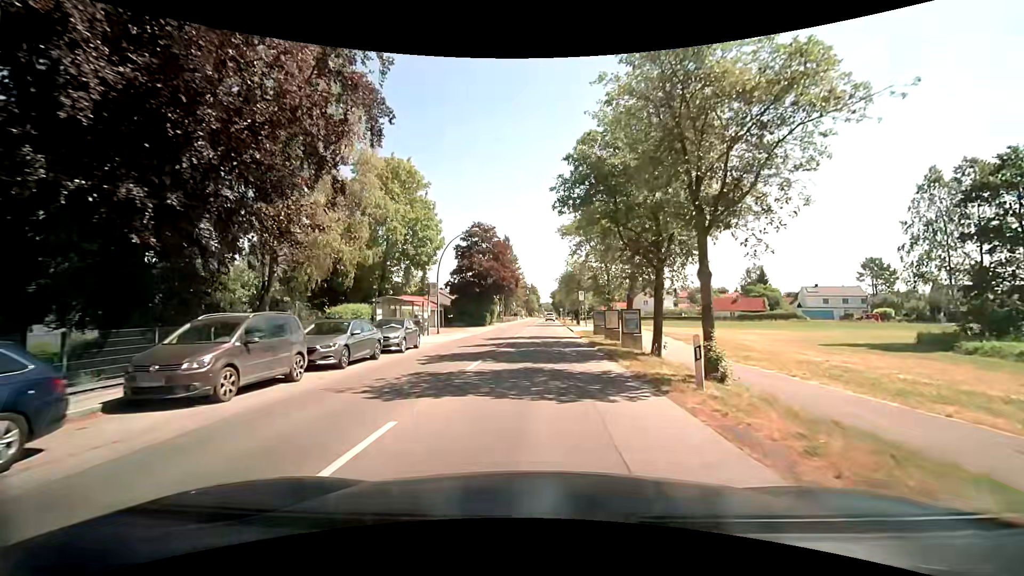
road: tertiary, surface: asphalt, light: Day
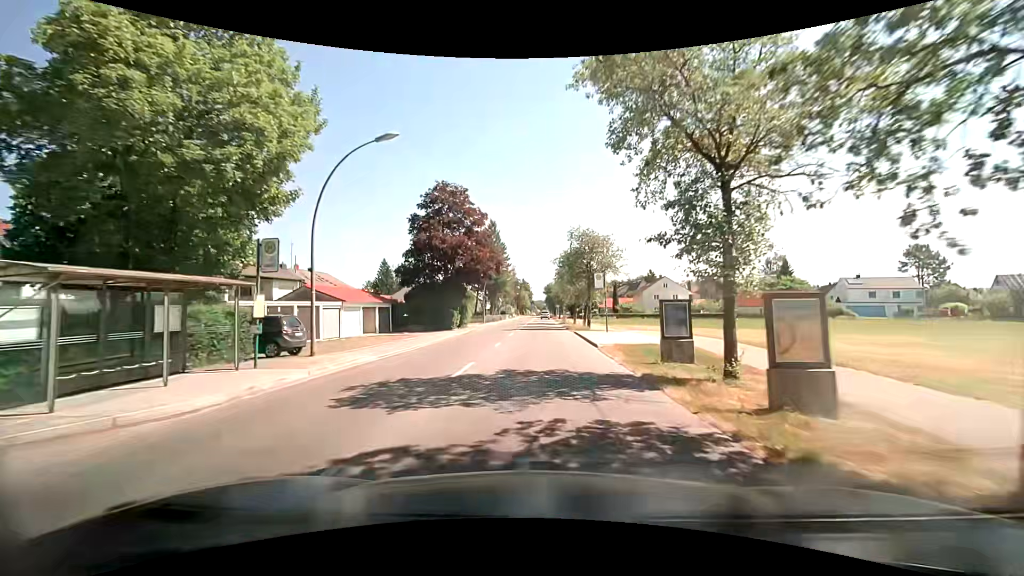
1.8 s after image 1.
(+0.4, +19.9) m; +2°
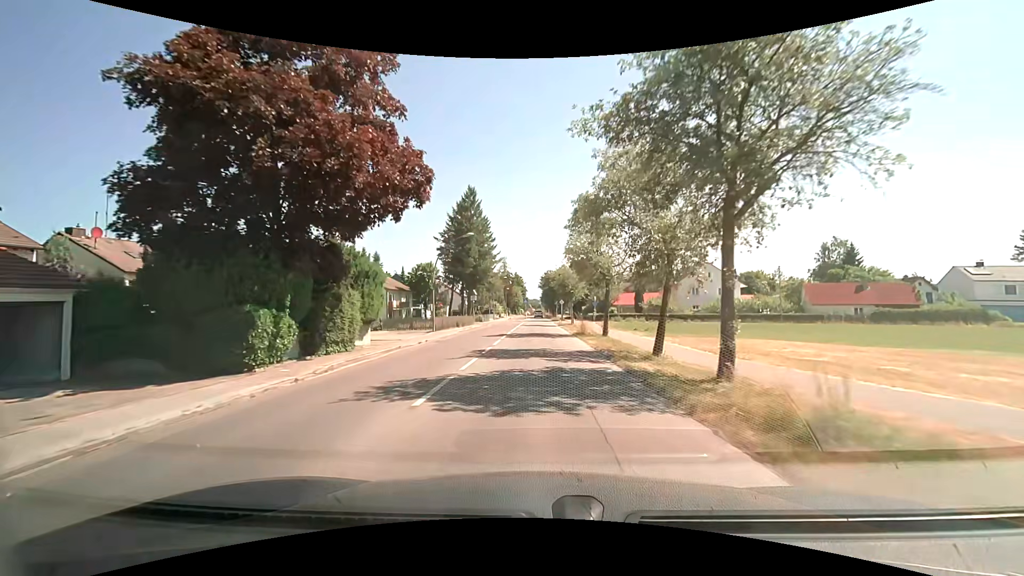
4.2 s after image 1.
(-0.1, +30.0) m; +1°
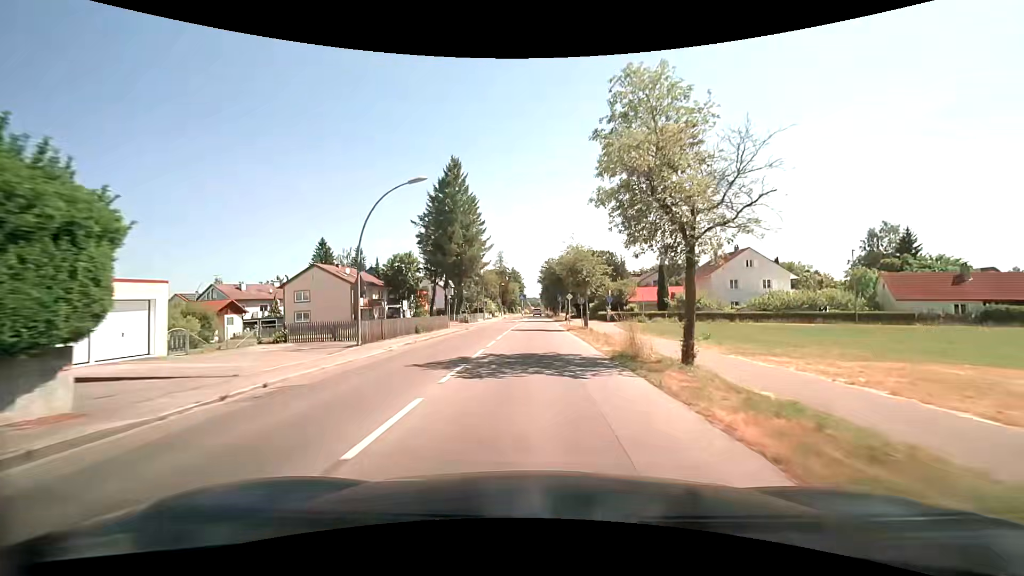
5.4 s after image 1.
(-0.2, +15.6) m; 0°
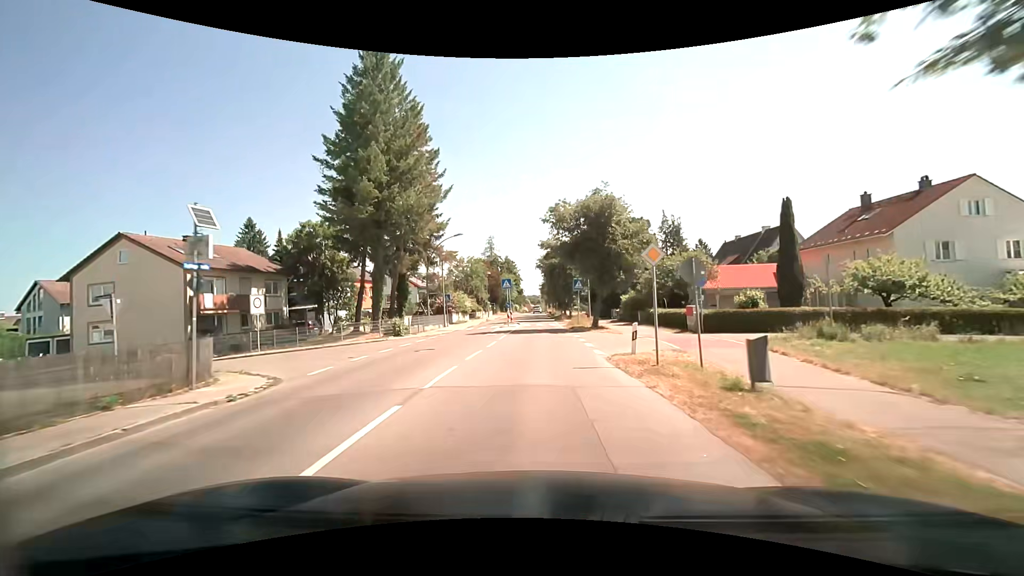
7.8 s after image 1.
(-0.2, +32.2) m; -1°
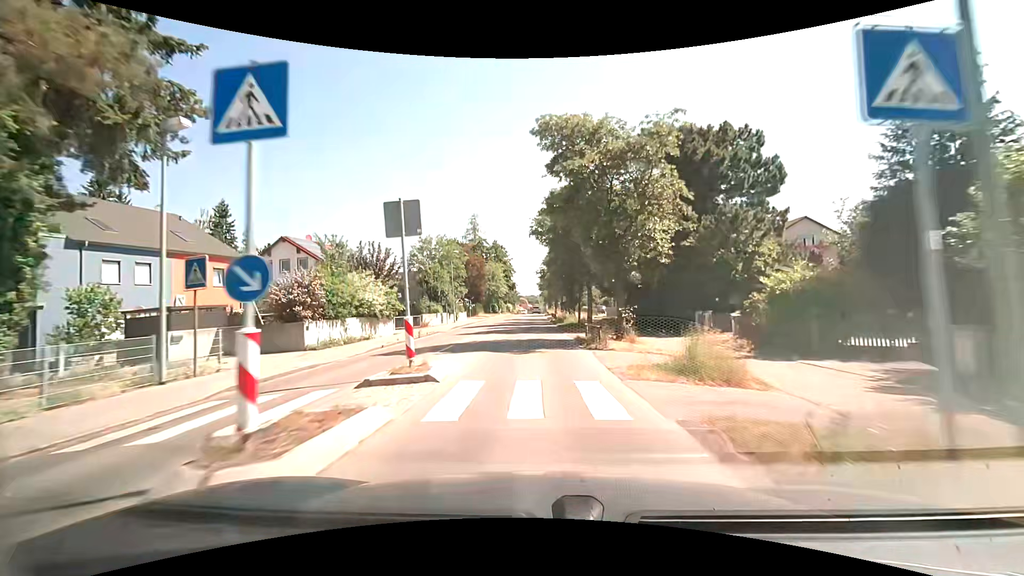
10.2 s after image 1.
(+0.4, +33.1) m; 0°
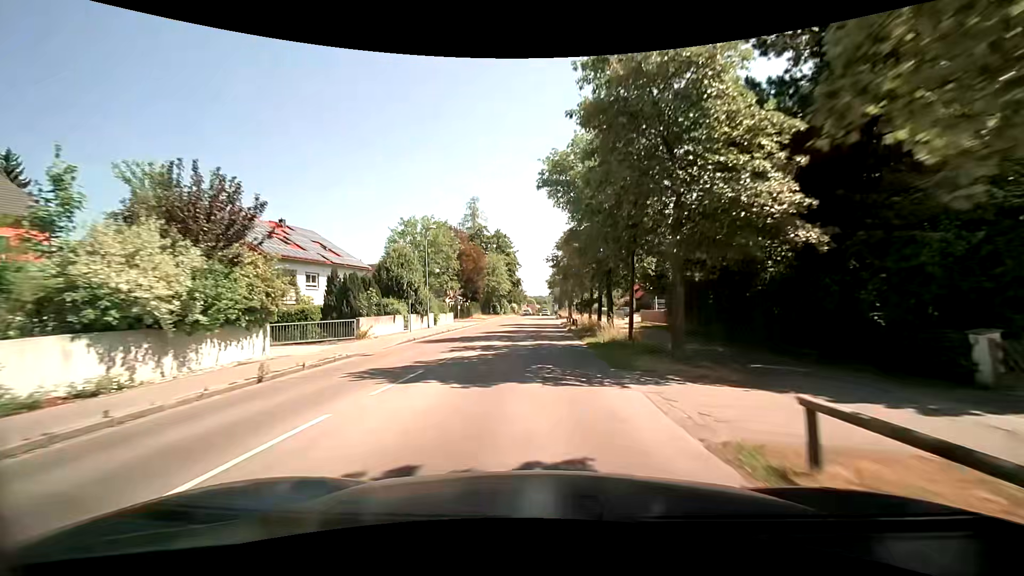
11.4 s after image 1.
(0.0, +16.5) m; 0°
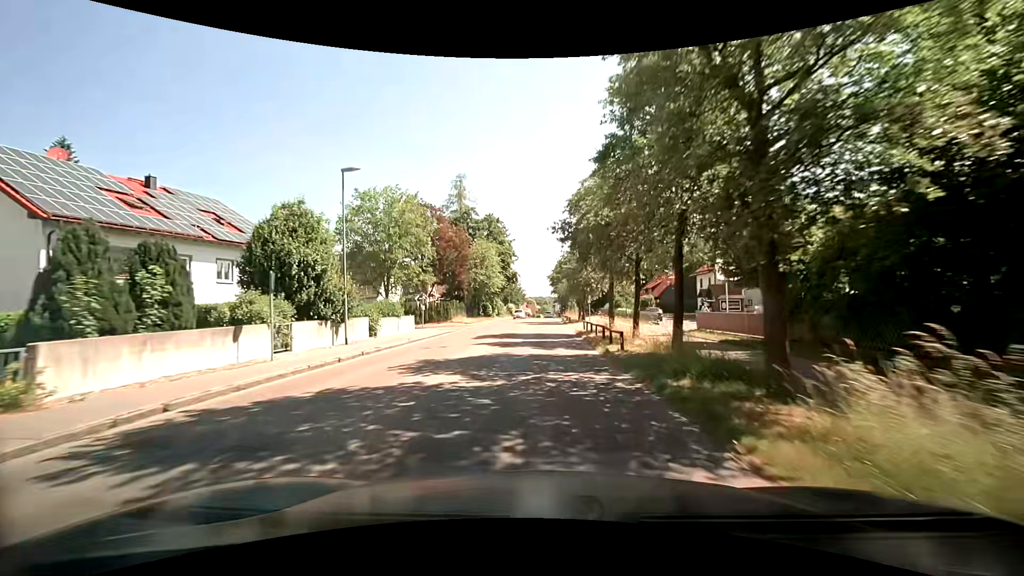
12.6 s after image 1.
(0.0, +16.4) m; +1°
(0, +10) (0, +20) (0, +30) (0, +40) (0, +50) (0, +60) (0, +70) (0, +80) (+1, +90) (+1, +100) m
